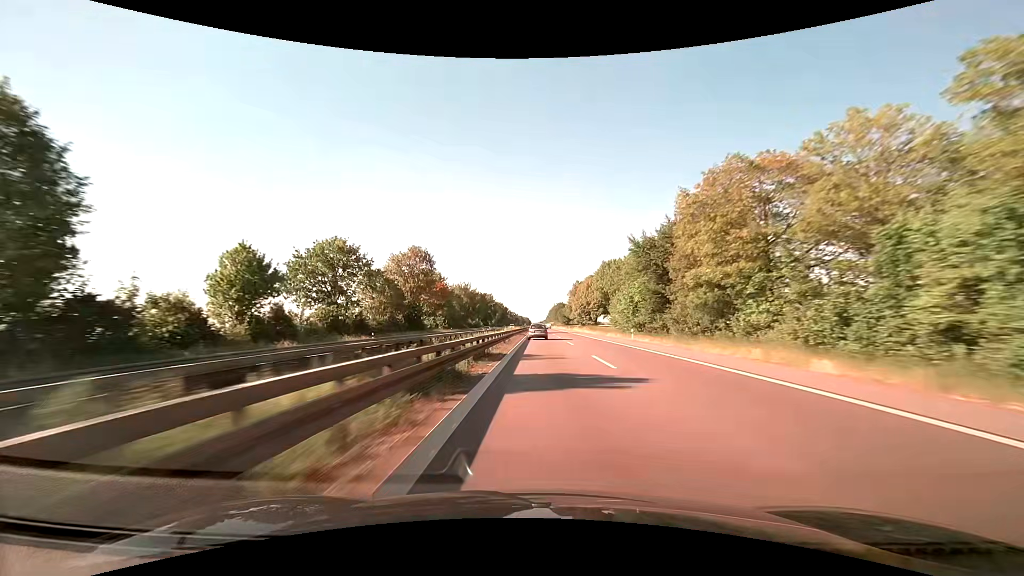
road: trunk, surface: asphalt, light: Day
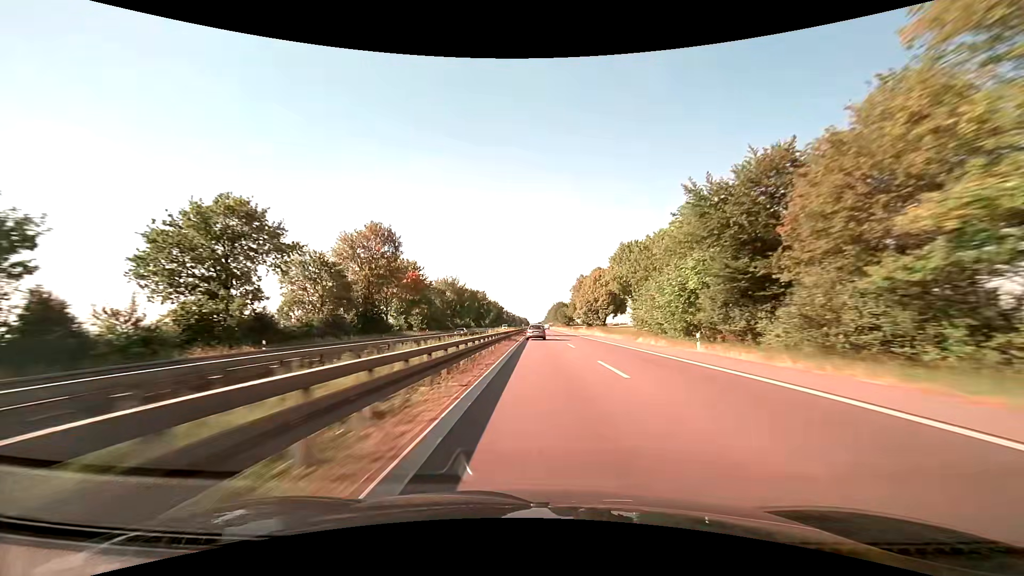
(0.0, +20.7) m; 0°
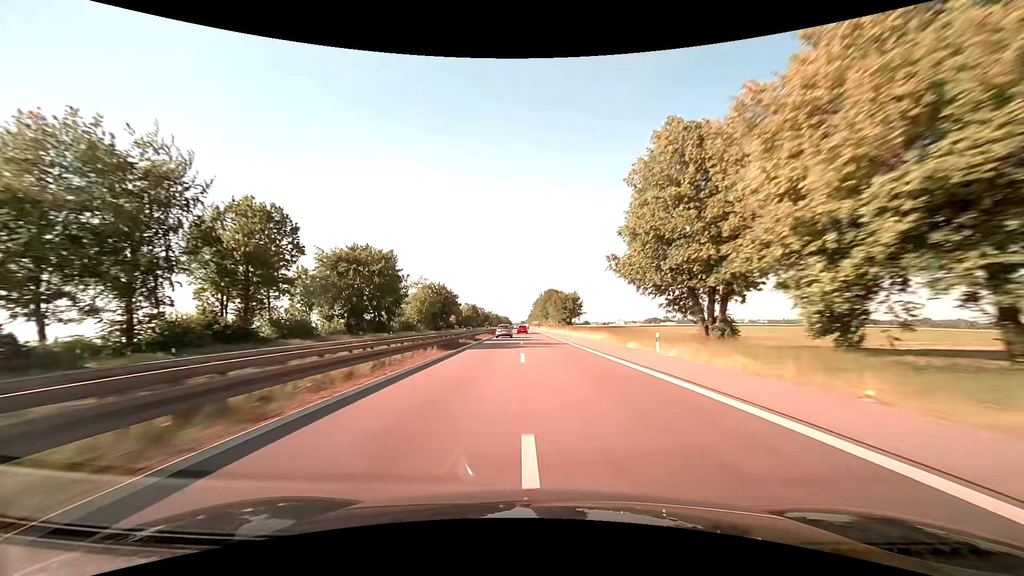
(+2.0, +103.1) m; +2°
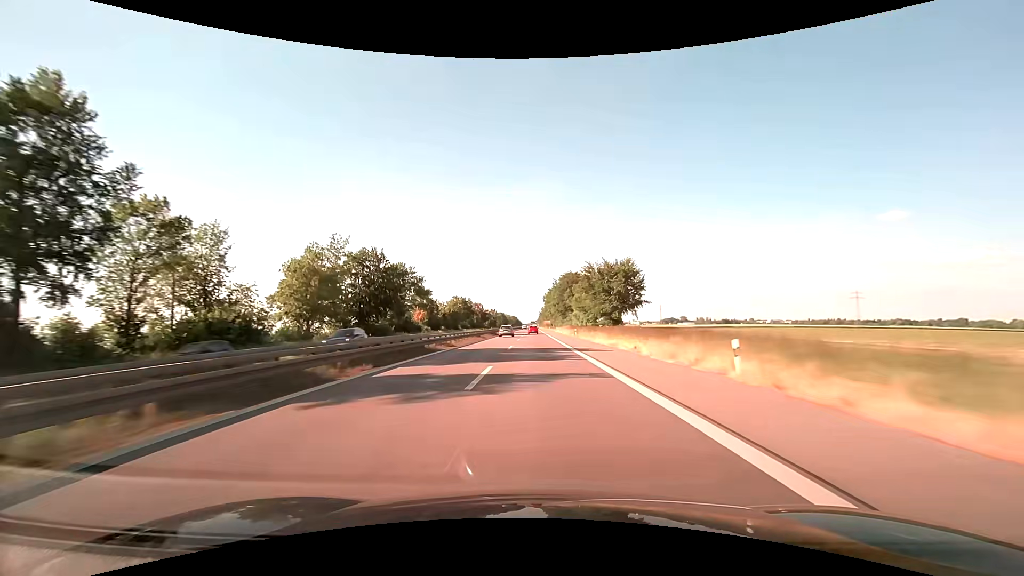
(-0.6, +61.8) m; -1°
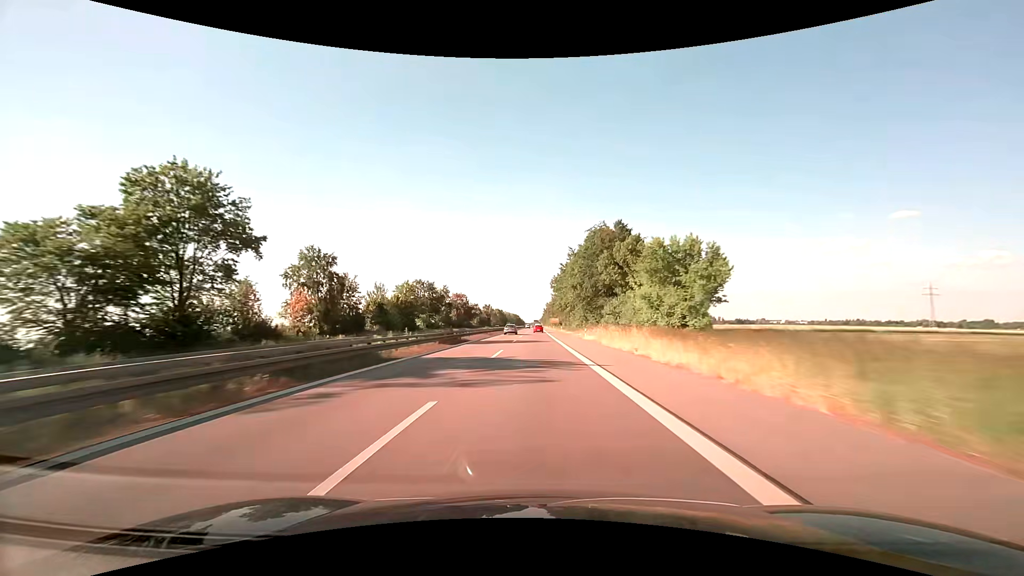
(-0.3, +62.0) m; -1°
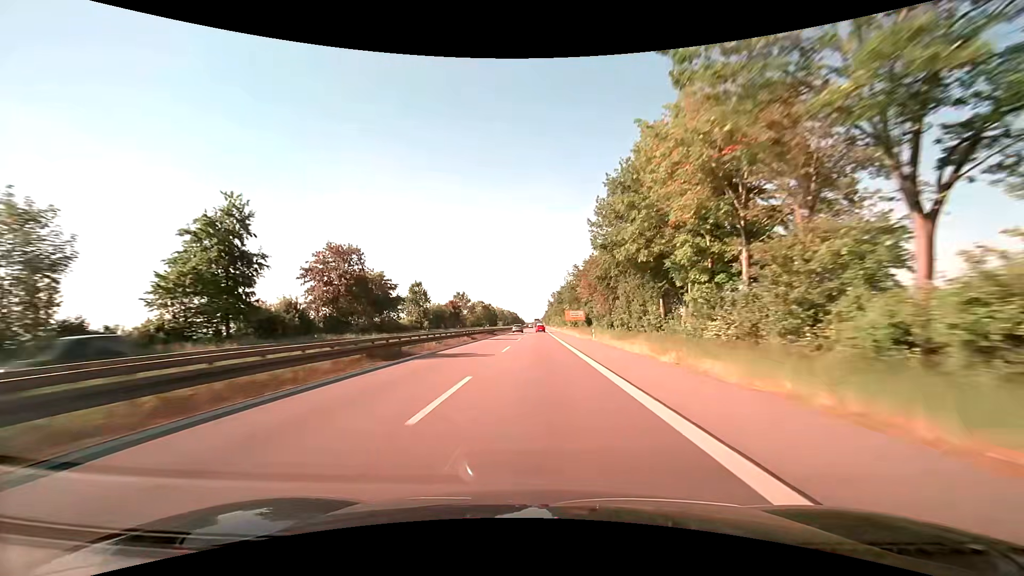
(-0.3, +104.0) m; 0°
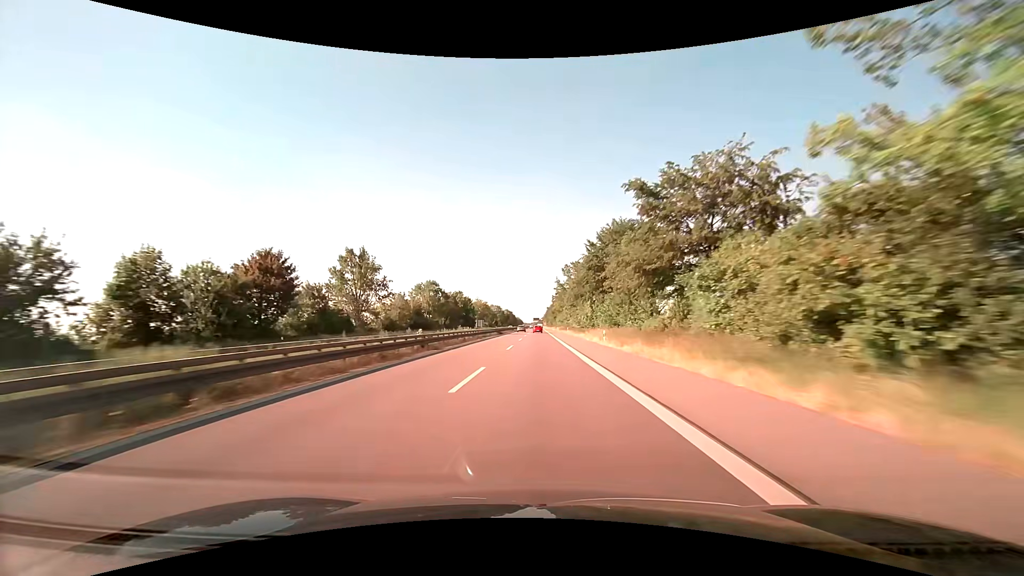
(-0.1, +104.9) m; 0°
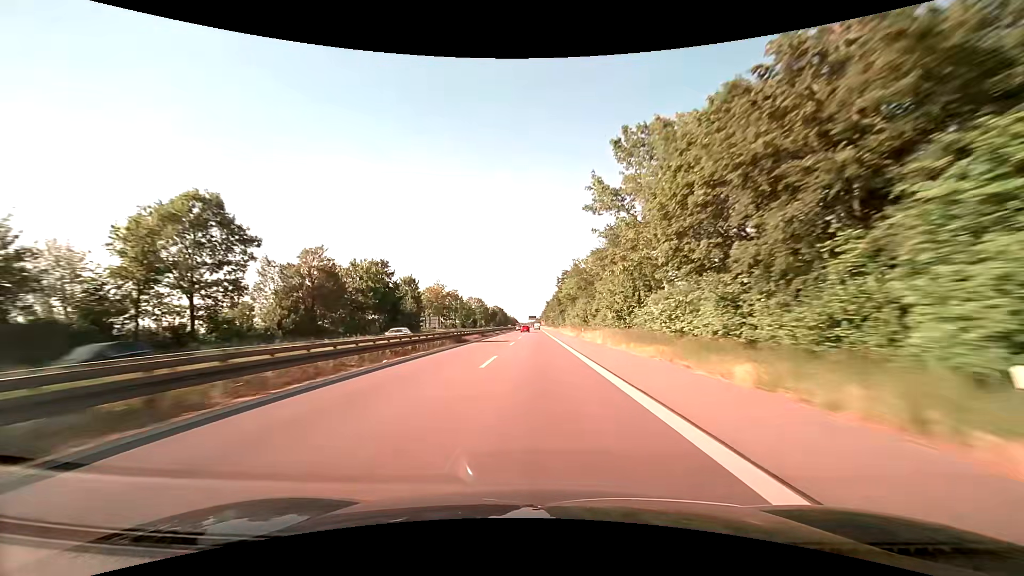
(+0.3, +84.4) m; 0°
(0, +10) (0, +20) (0, +30) (0, +40) (0, +50) (0, +60) (0, +70) (0, +80) (0, +90) (0, +100) m
